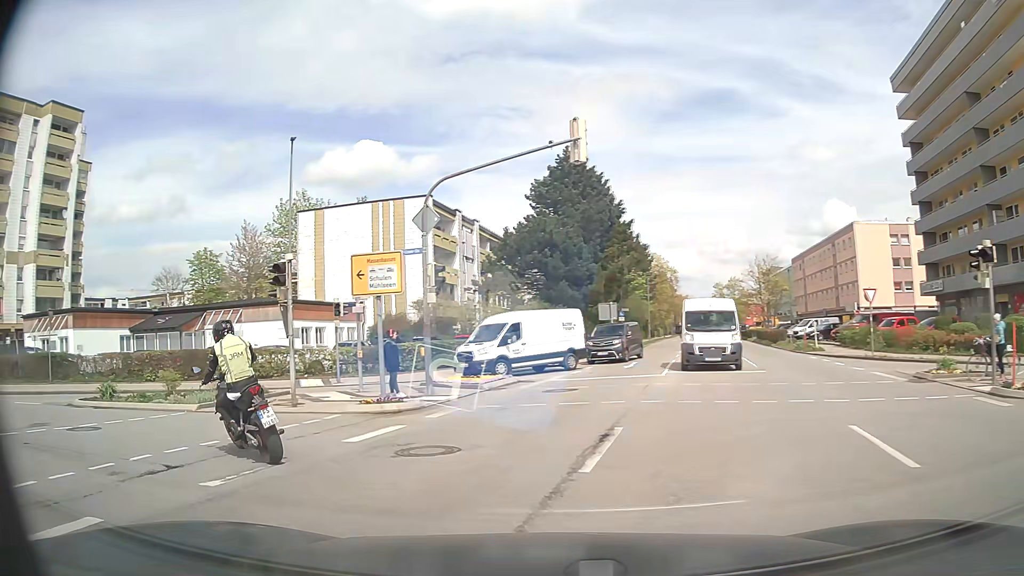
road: secondary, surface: asphalt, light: Day
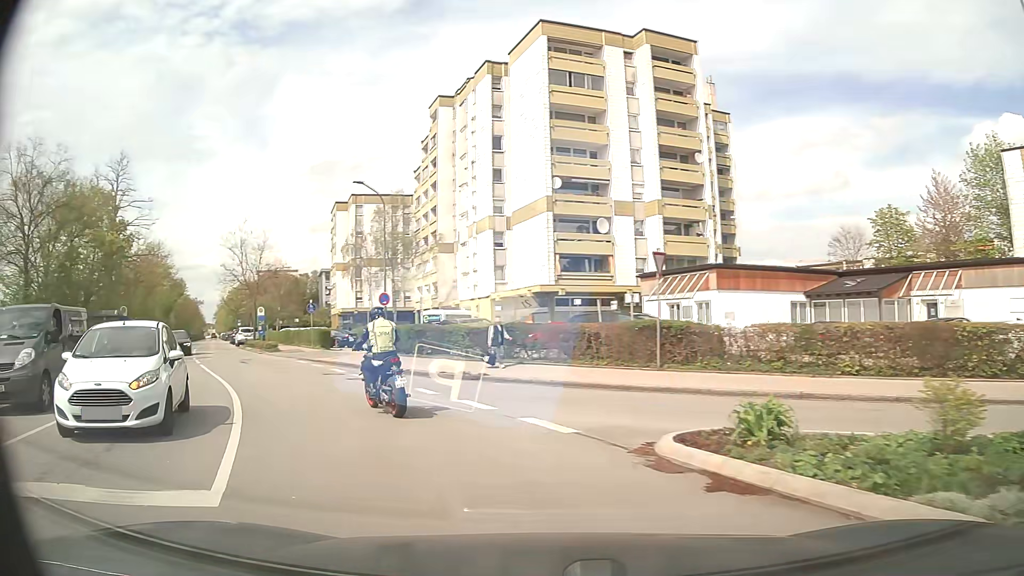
(-5.9, +10.7) m; -57°
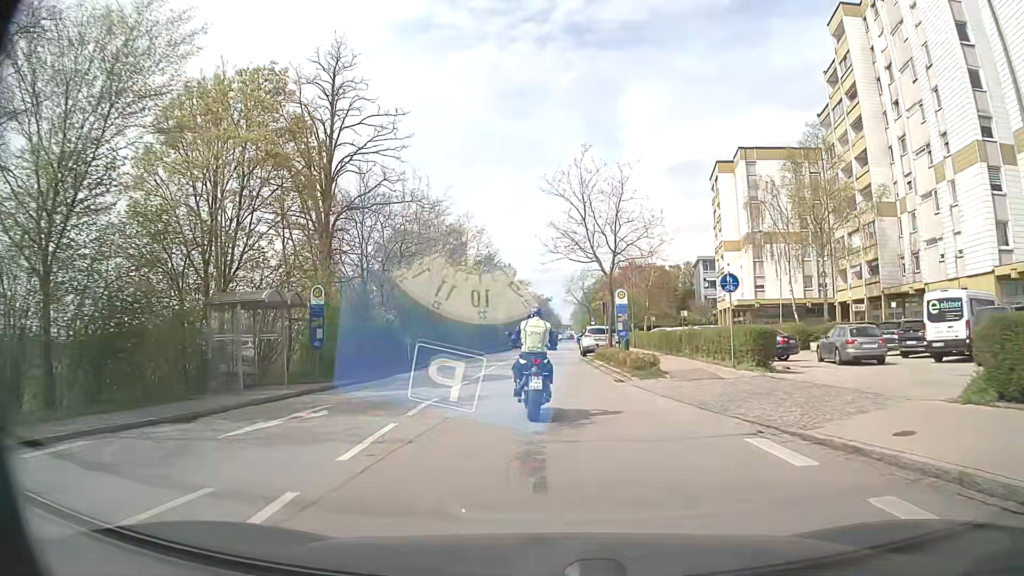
(-8.5, +20.8) m; -32°
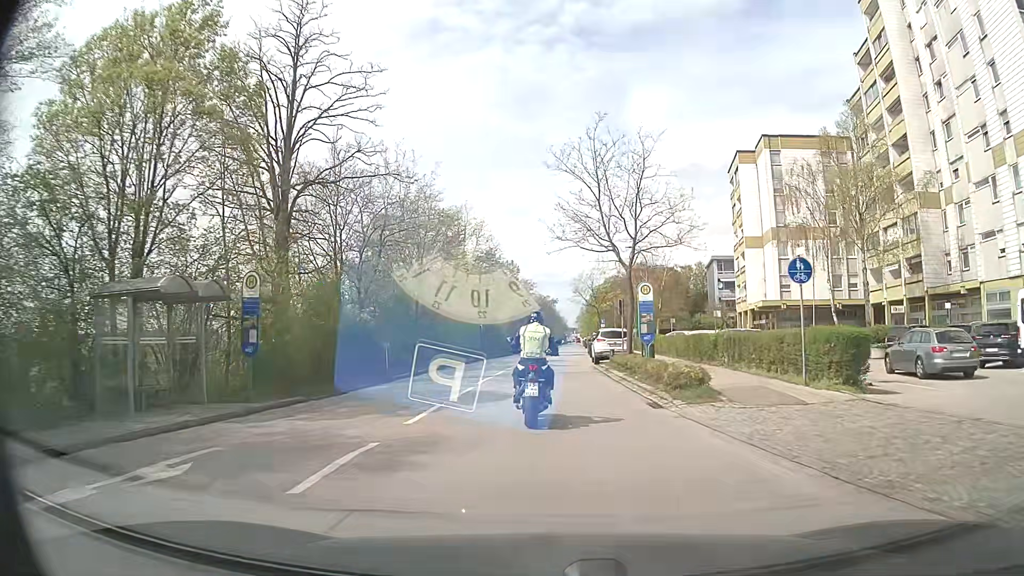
(0.0, +5.5) m; 0°
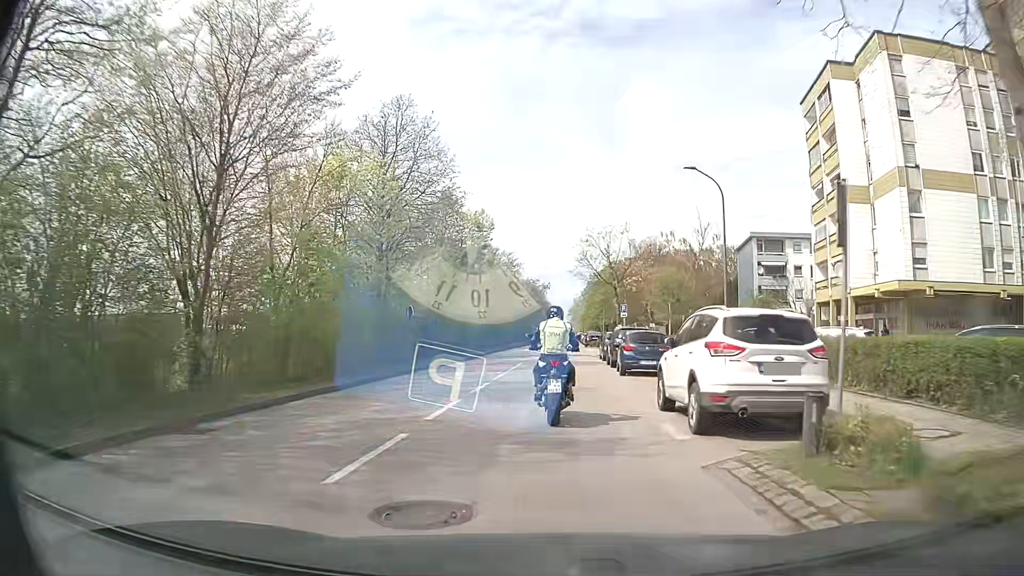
(-0.1, +23.0) m; 0°
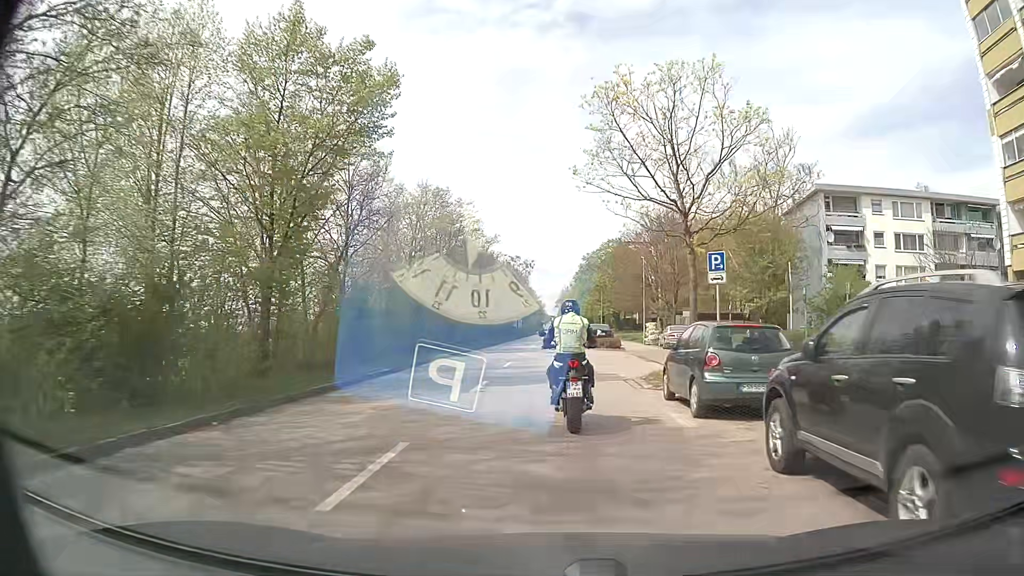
(+0.3, +23.5) m; +1°
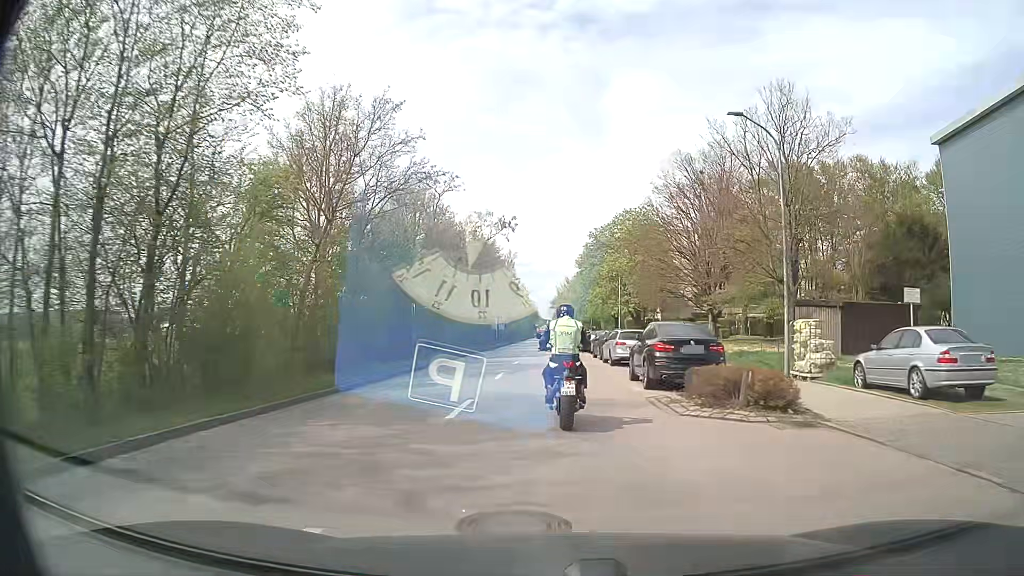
(+0.1, +30.7) m; 0°
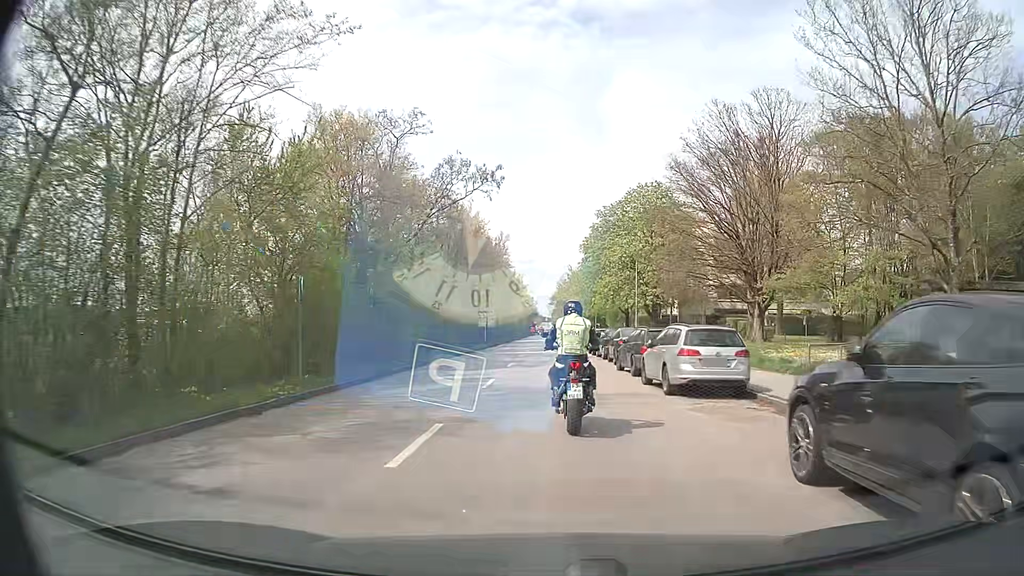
(+0.1, +13.0) m; 0°
(0, +10) (0, +20) (0, +30) (0, +40) (0, +50) (0, +60) (0, +70) (0, +80) (+1, +90) (+1, +100) m
